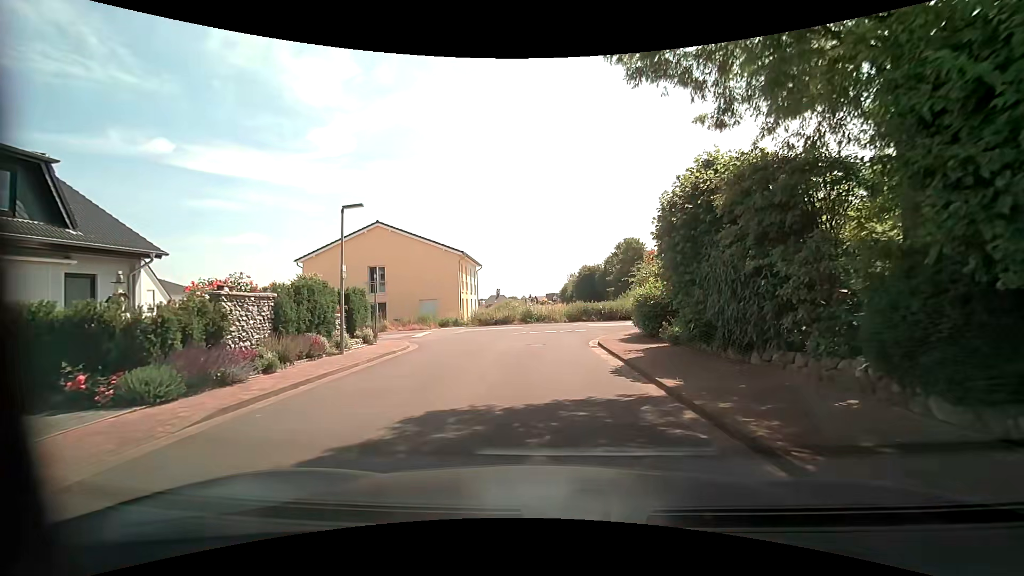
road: residential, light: Day
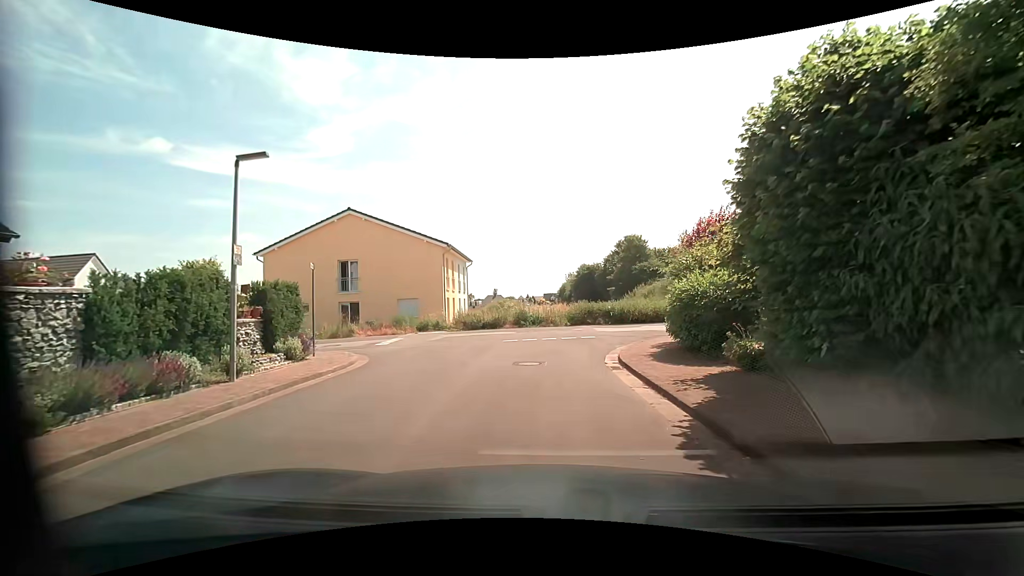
(0.0, +5.2) m; +1°
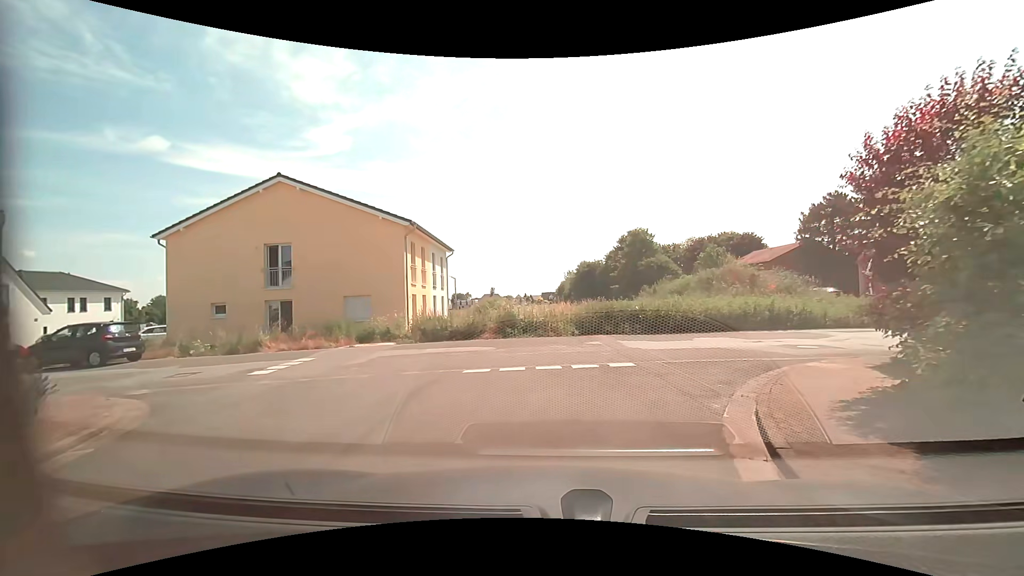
(-0.2, +8.6) m; 0°
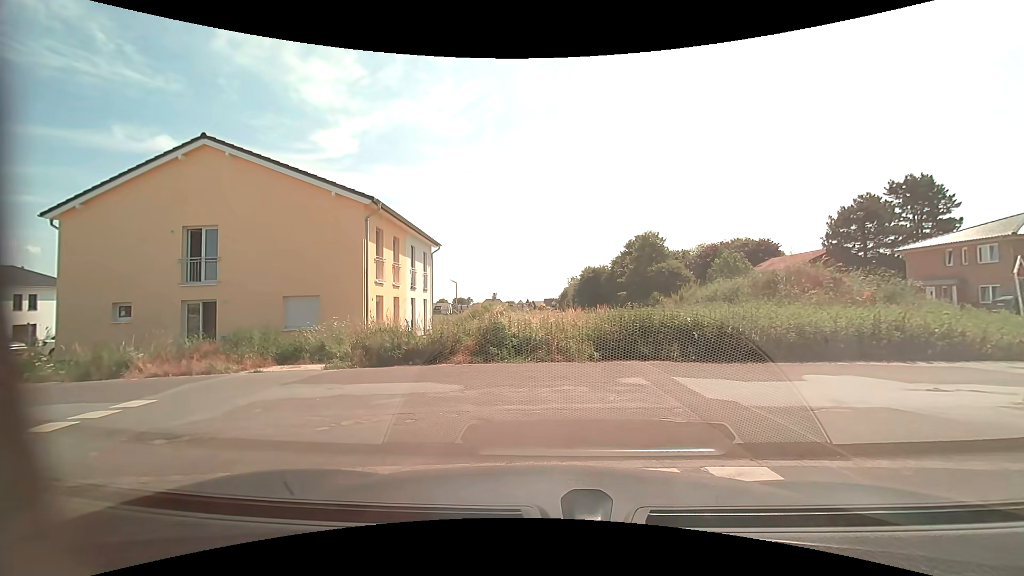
(-0.1, +5.9) m; -1°
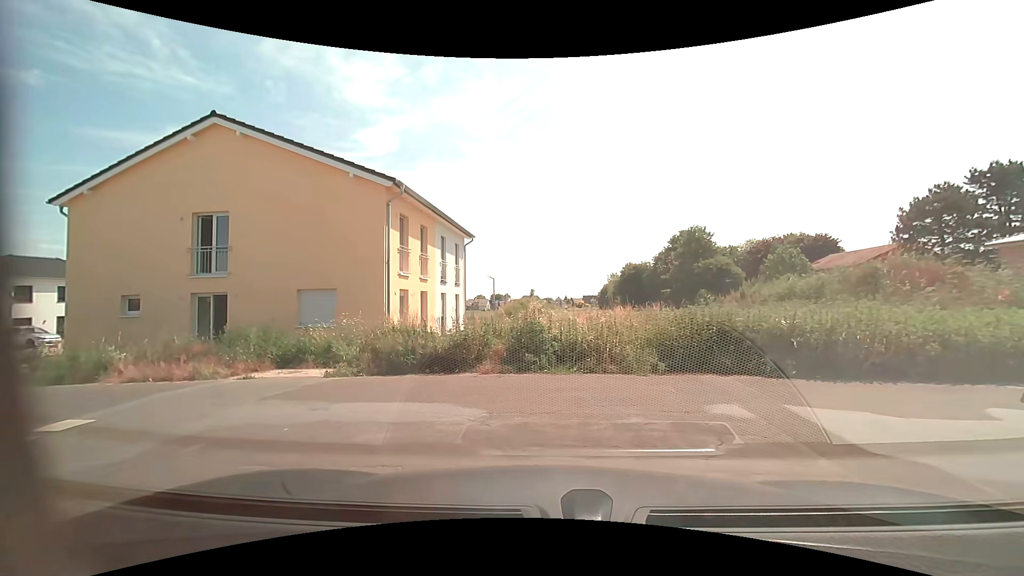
(0.0, +2.4) m; -4°
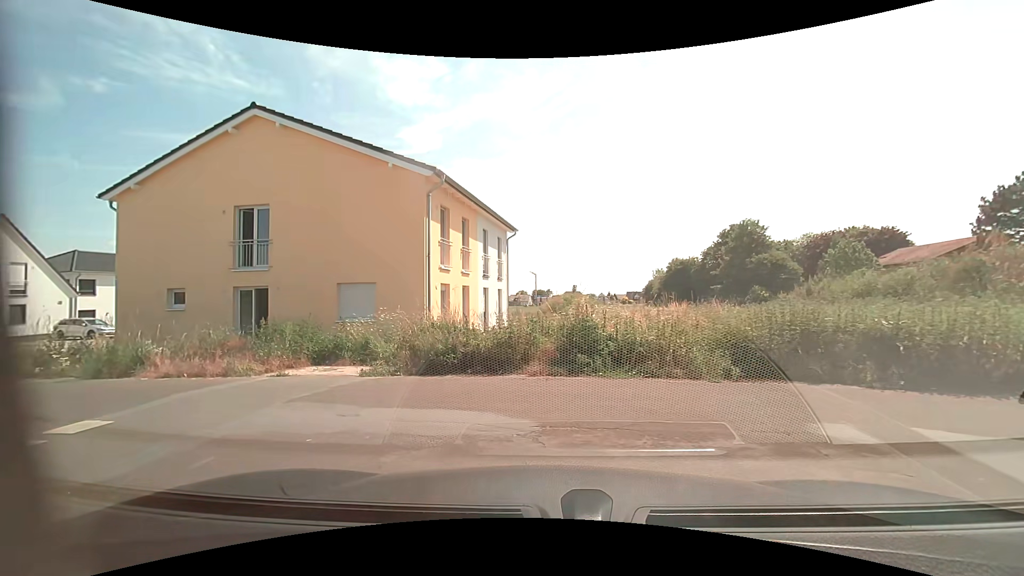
(0.0, +0.9) m; -5°
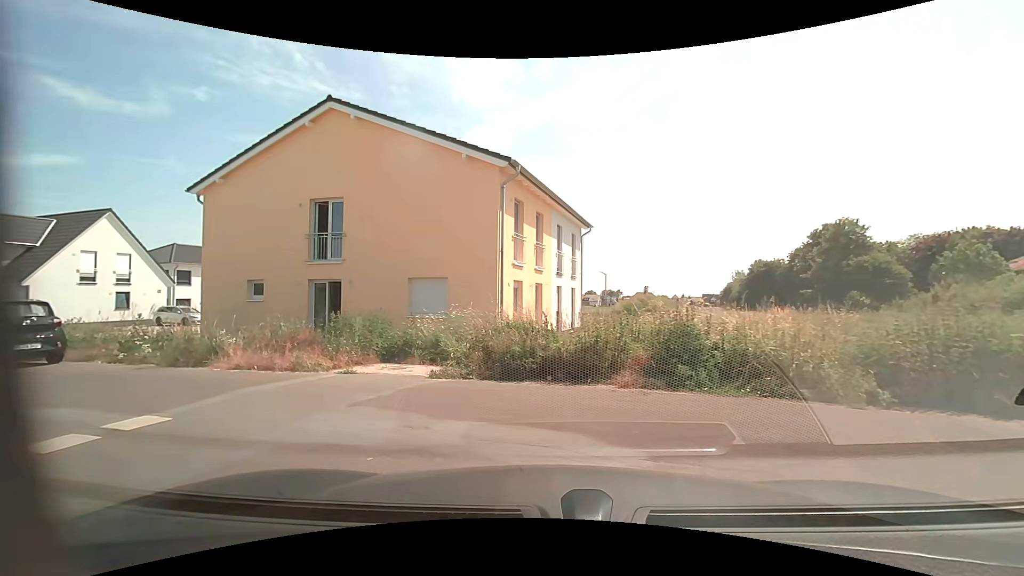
(-0.1, +1.0) m; -7°
